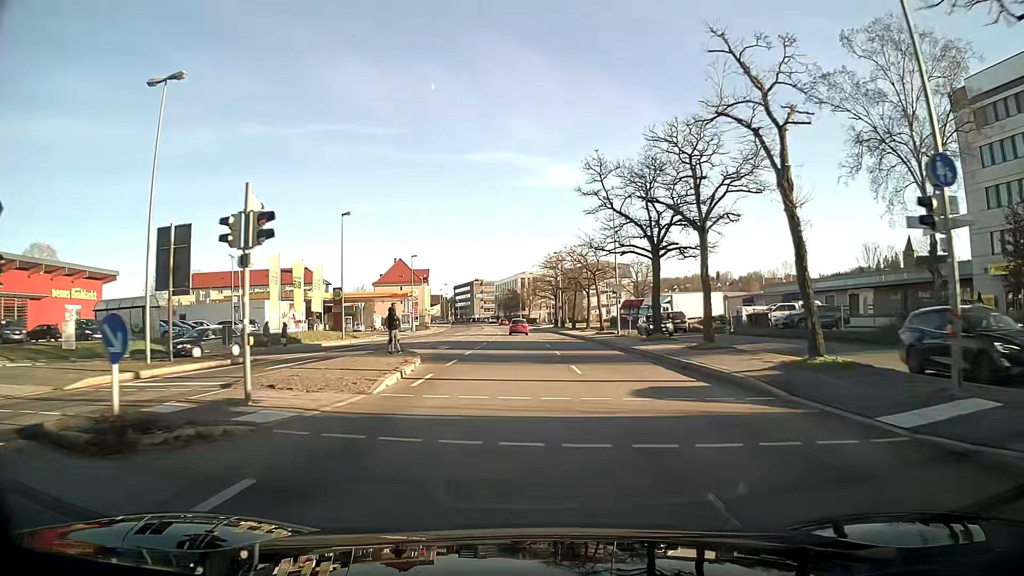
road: primary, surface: asphalt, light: Day
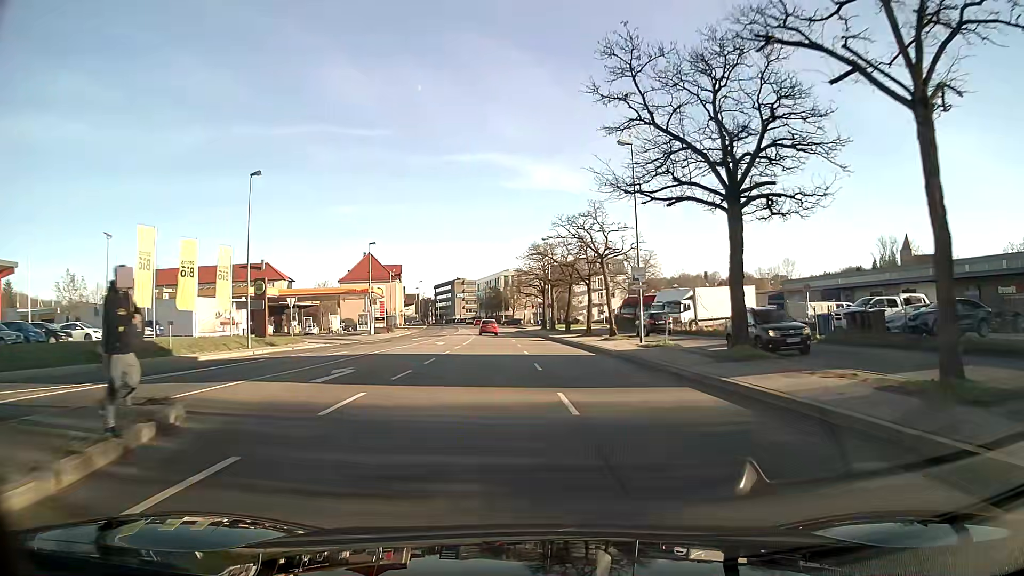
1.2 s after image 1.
(+0.2, +16.4) m; +1°
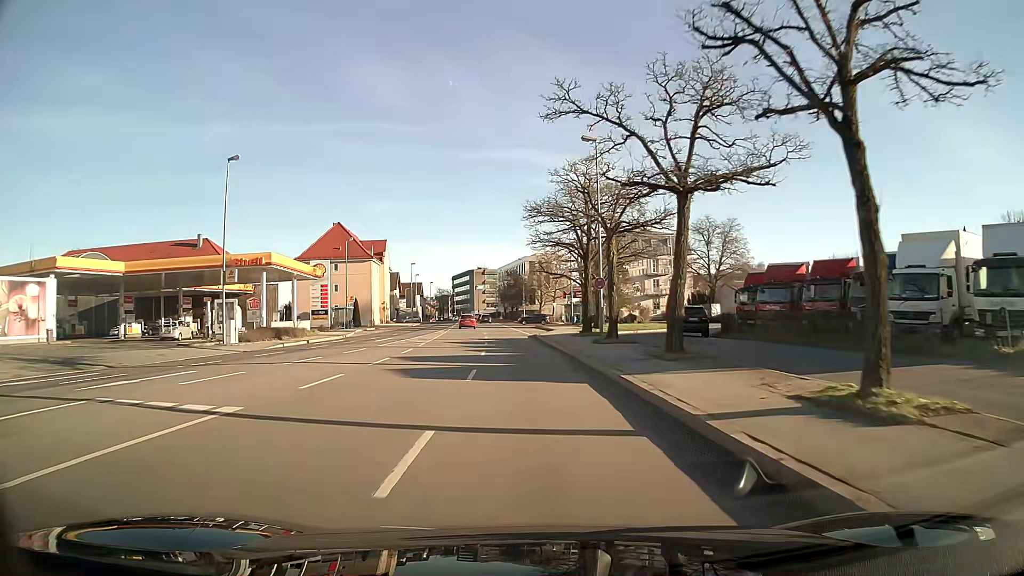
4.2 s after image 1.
(-0.4, +40.9) m; -3°
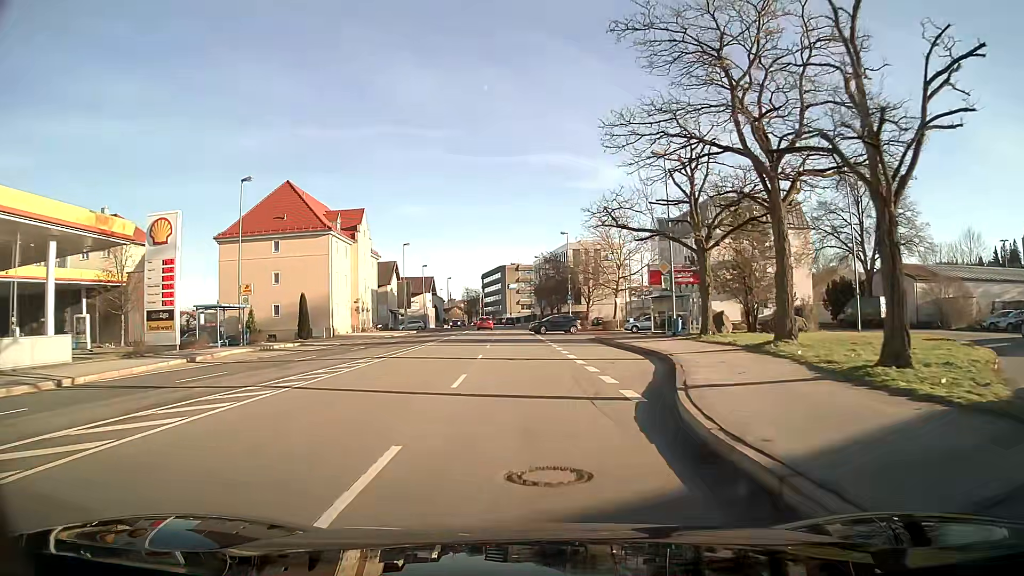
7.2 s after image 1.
(-1.1, +36.6) m; -3°
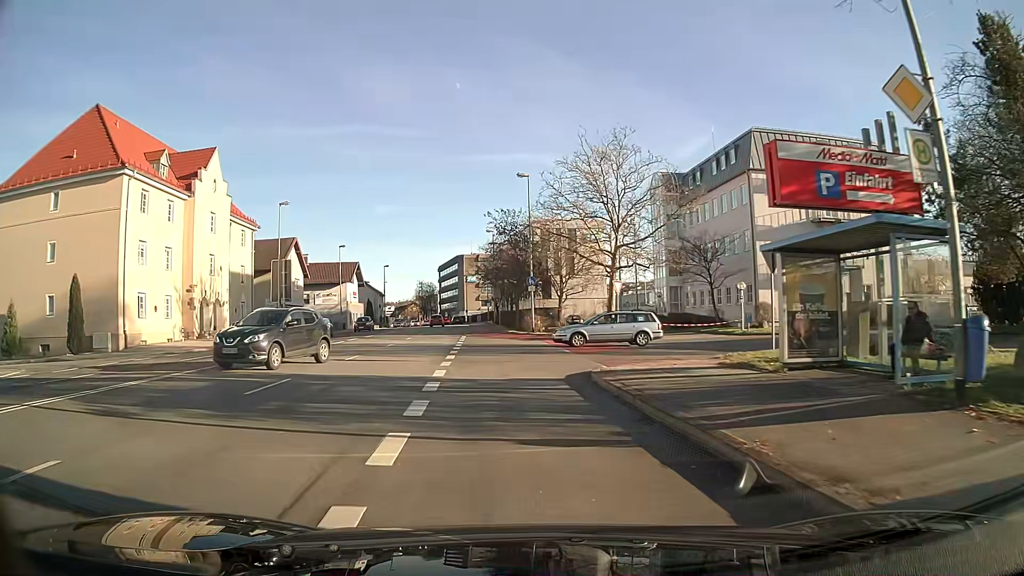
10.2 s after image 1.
(+1.9, +28.4) m; +1°
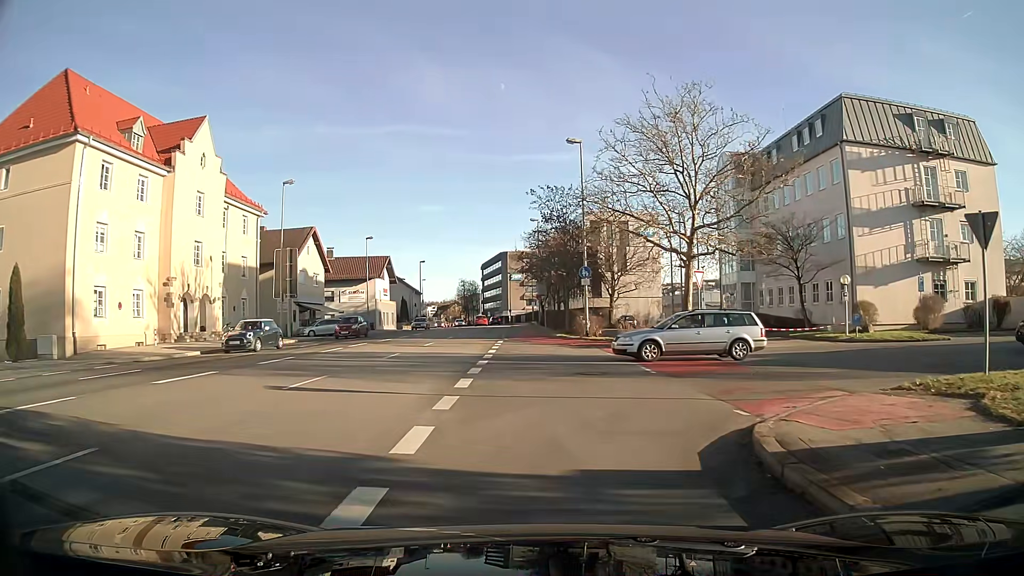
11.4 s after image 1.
(-0.3, +8.3) m; -3°
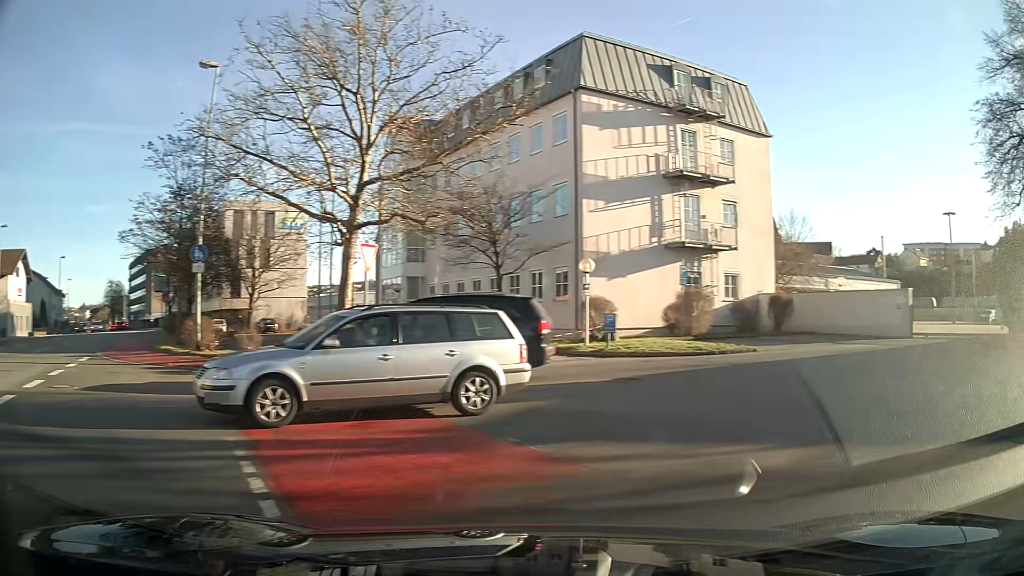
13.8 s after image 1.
(+2.1, +10.7) m; +39°
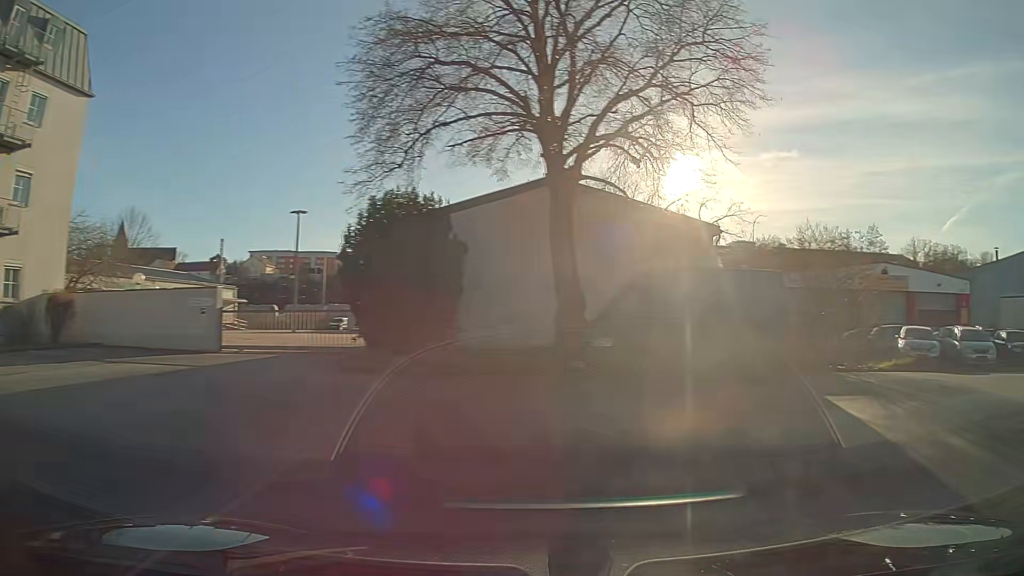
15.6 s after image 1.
(+4.0, +7.2) m; +57°
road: residential
